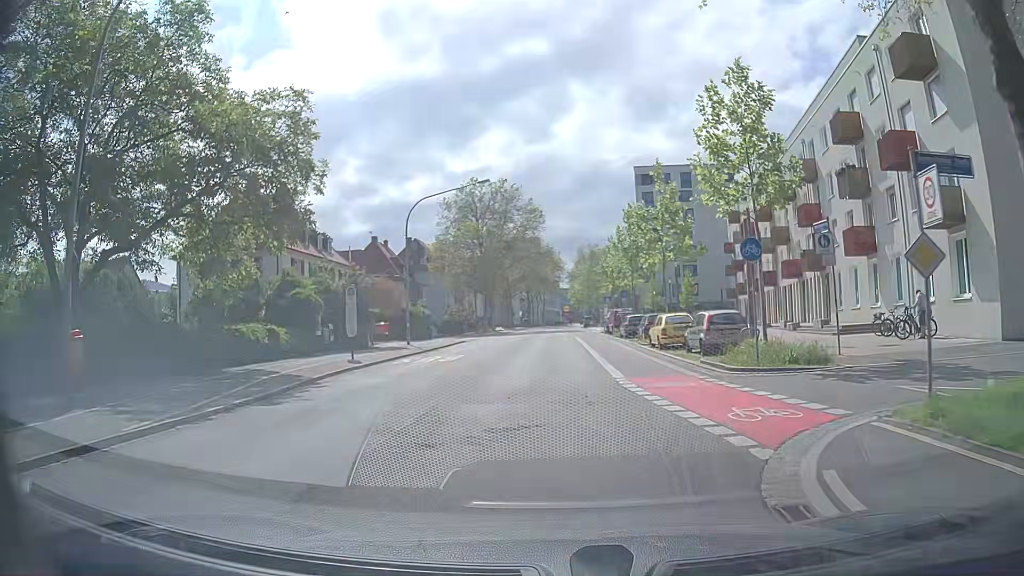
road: secondary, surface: asphalt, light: Day
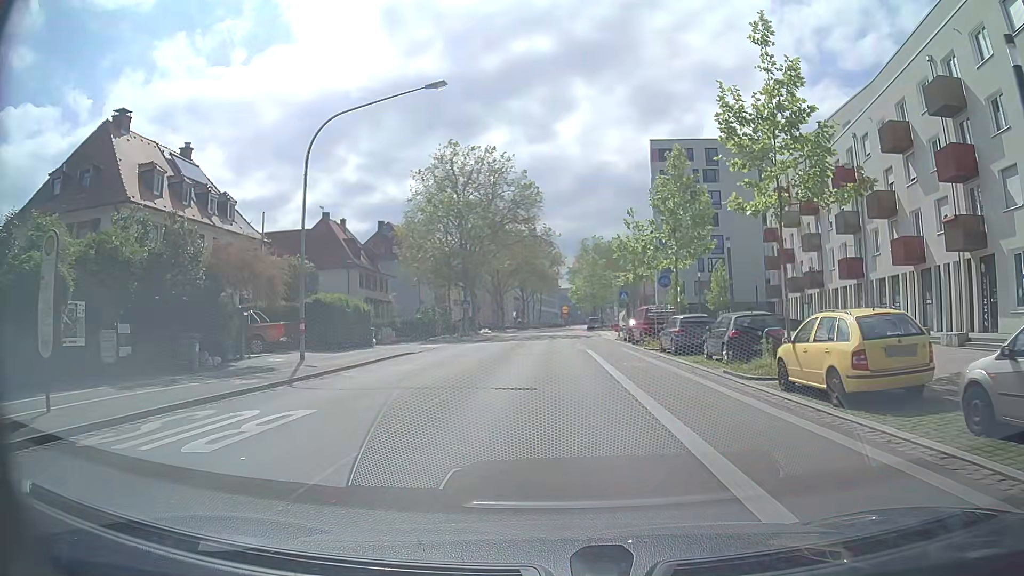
(-0.2, +17.8) m; 0°
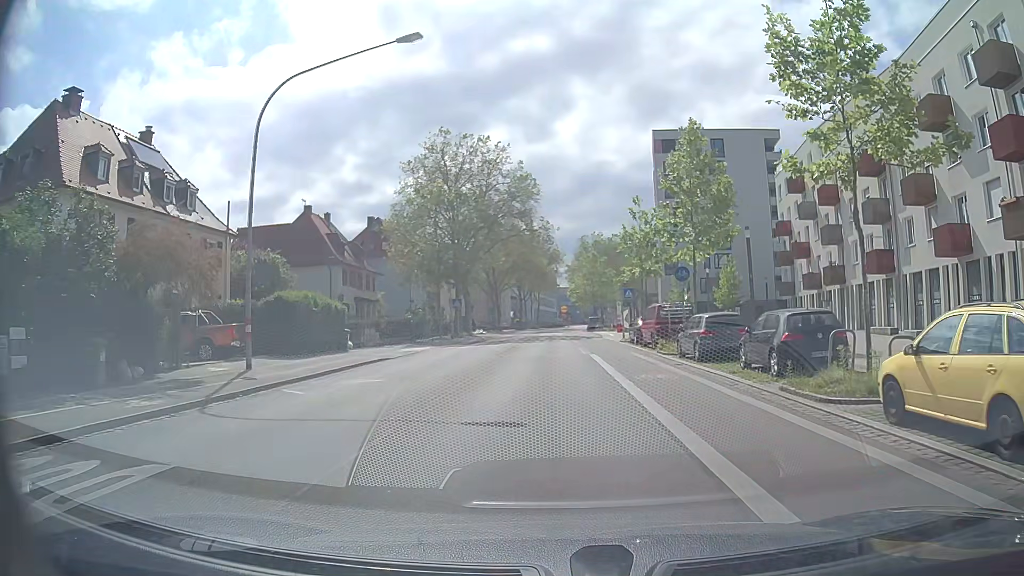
(0.0, +4.5) m; 0°
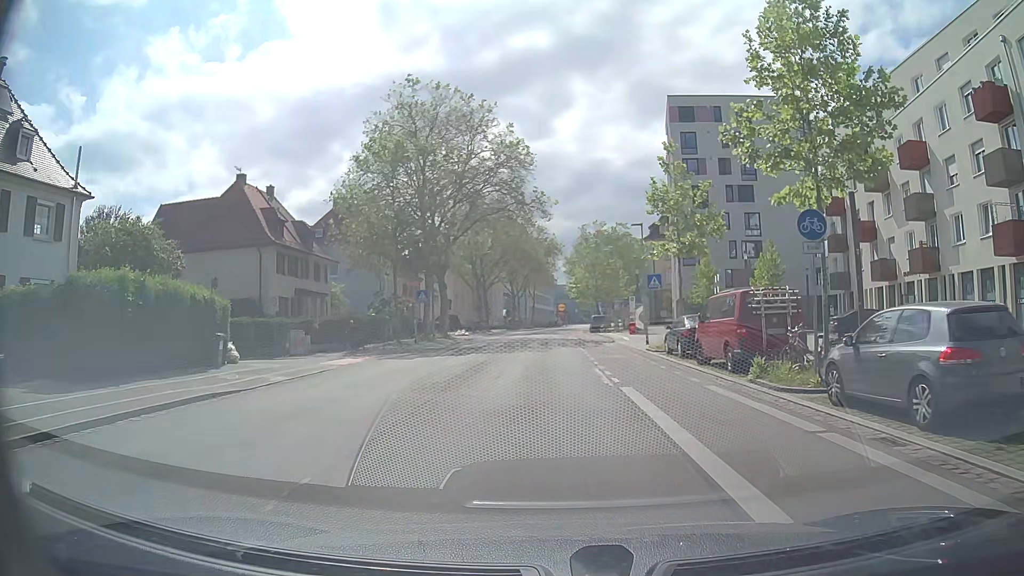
(0.0, +13.4) m; 0°
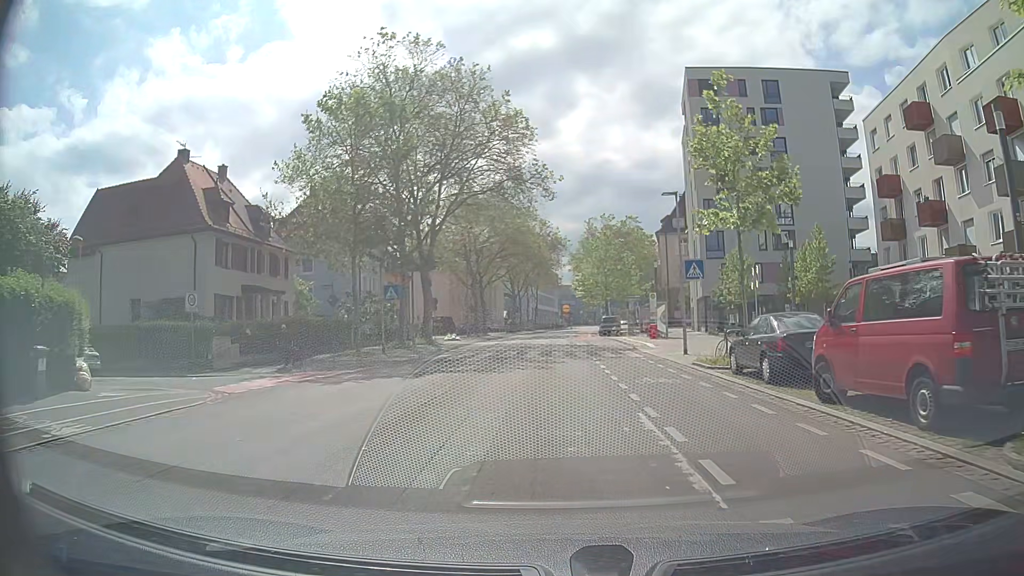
(+0.1, +8.9) m; +1°
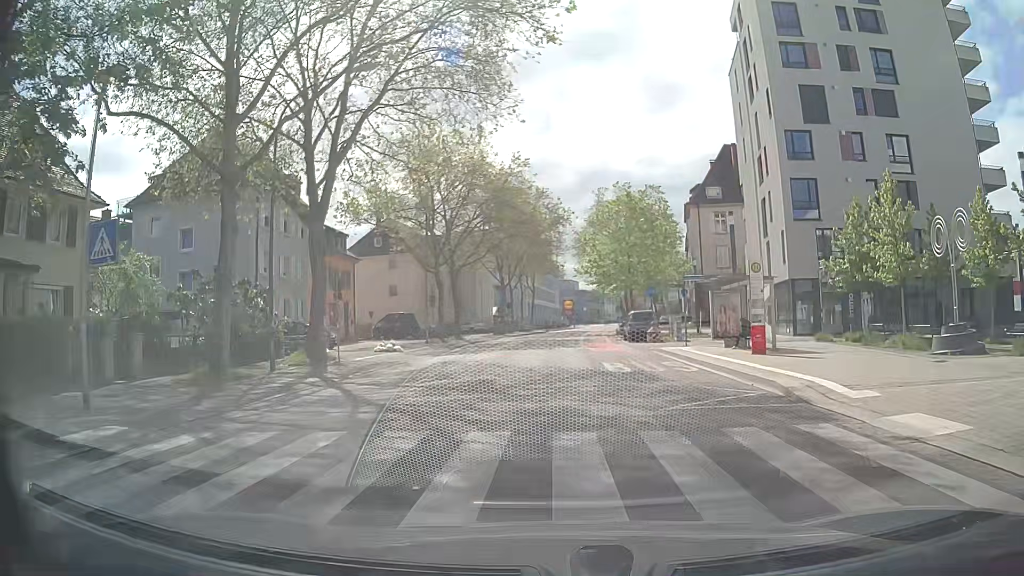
(-0.3, +22.3) m; -1°
(0, +10) (0, +20) (0, +30) (0, +40) (+1, +50) (+1, +60) (+2, +70) (+3, +80) (+4, +90) (+5, +100) m
